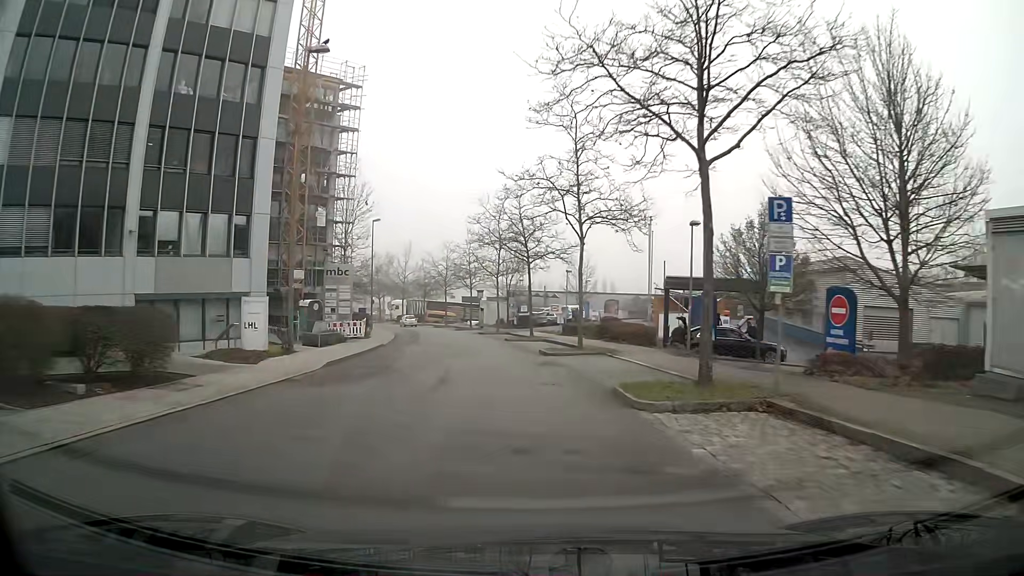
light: Day
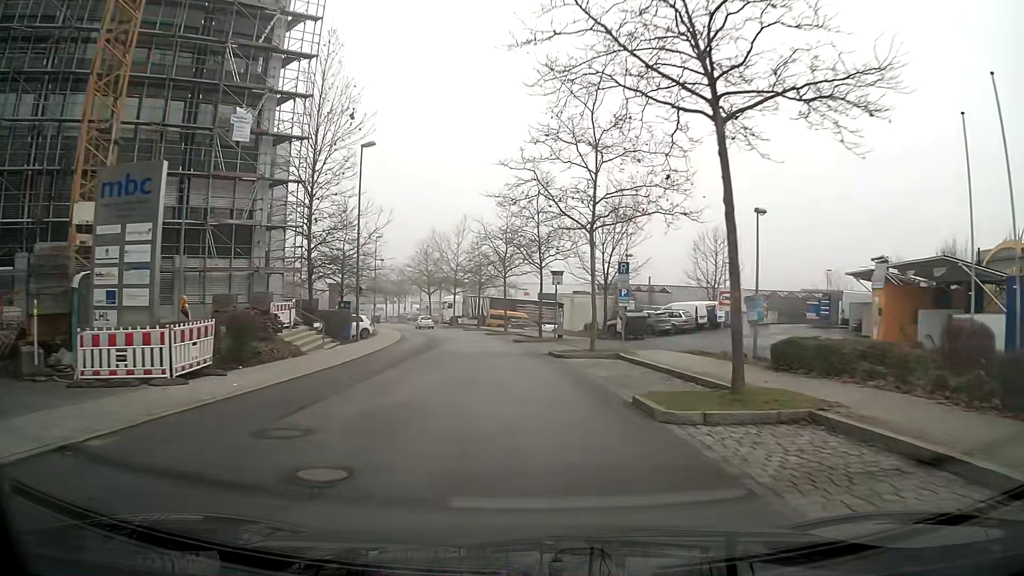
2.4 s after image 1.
(-1.7, +28.8) m; -7°
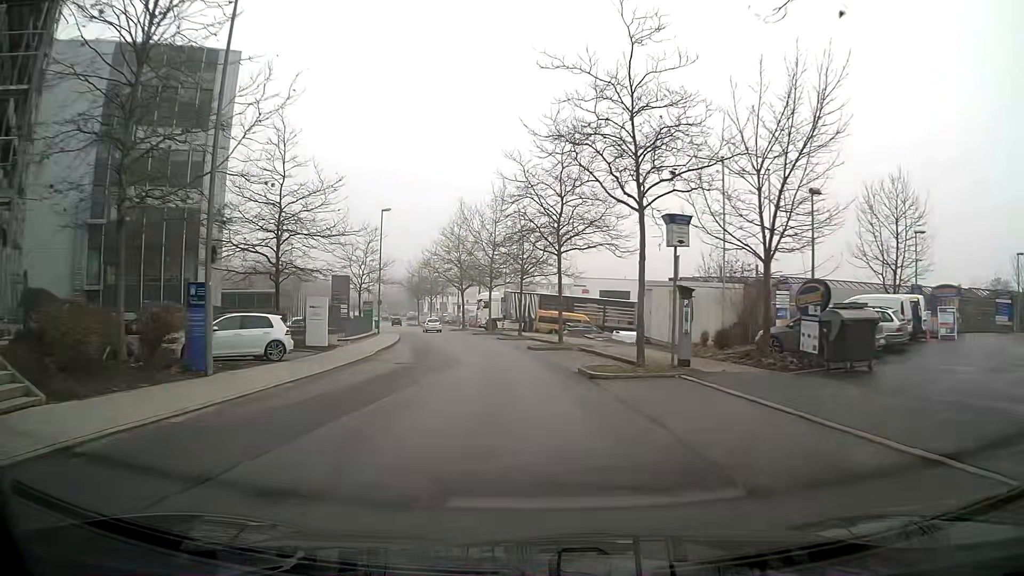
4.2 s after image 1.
(-0.8, +20.9) m; -5°
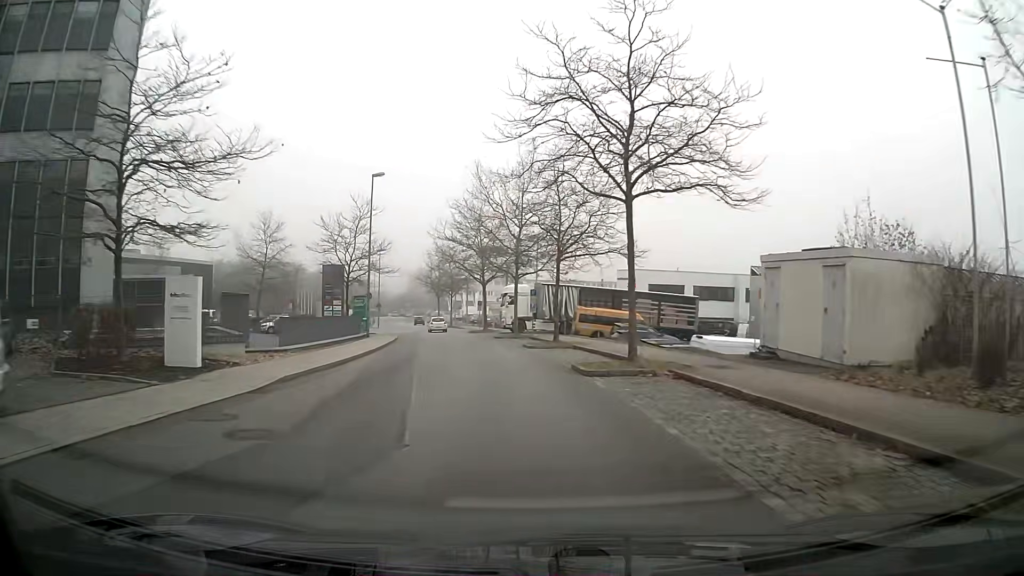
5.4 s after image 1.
(-0.4, +13.8) m; -3°
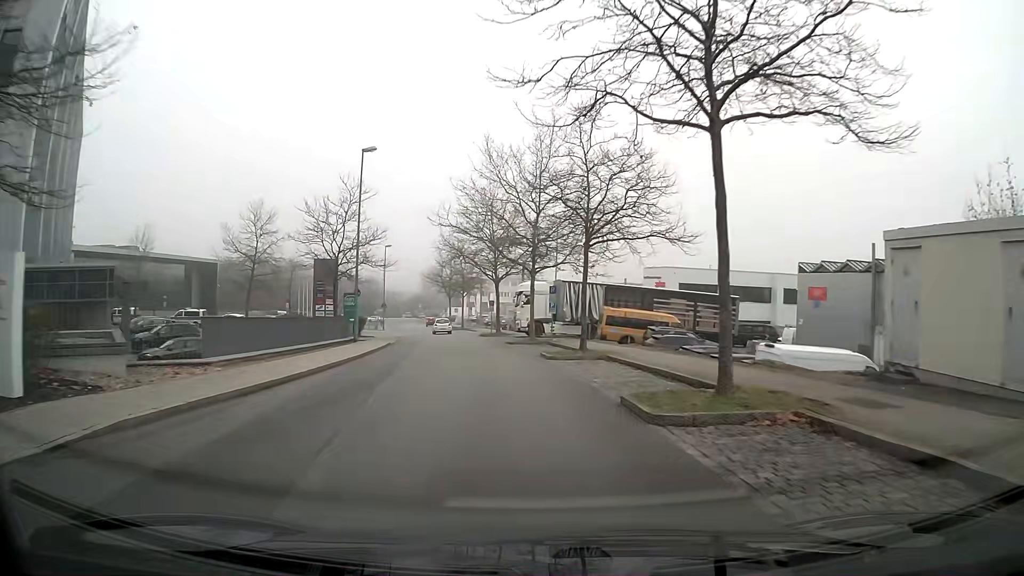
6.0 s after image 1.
(-0.1, +6.9) m; -1°
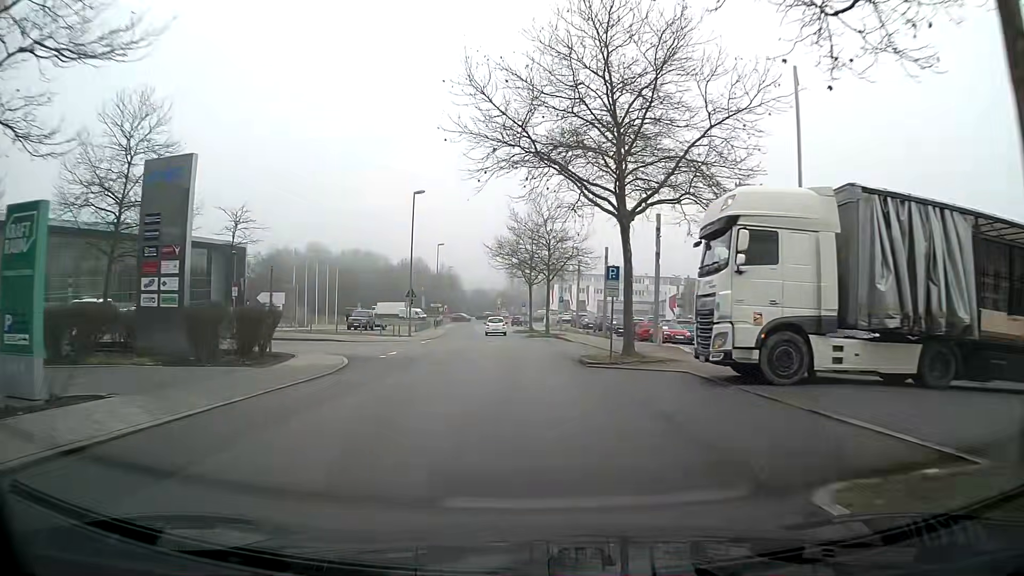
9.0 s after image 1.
(-2.6, +34.3) m; -8°
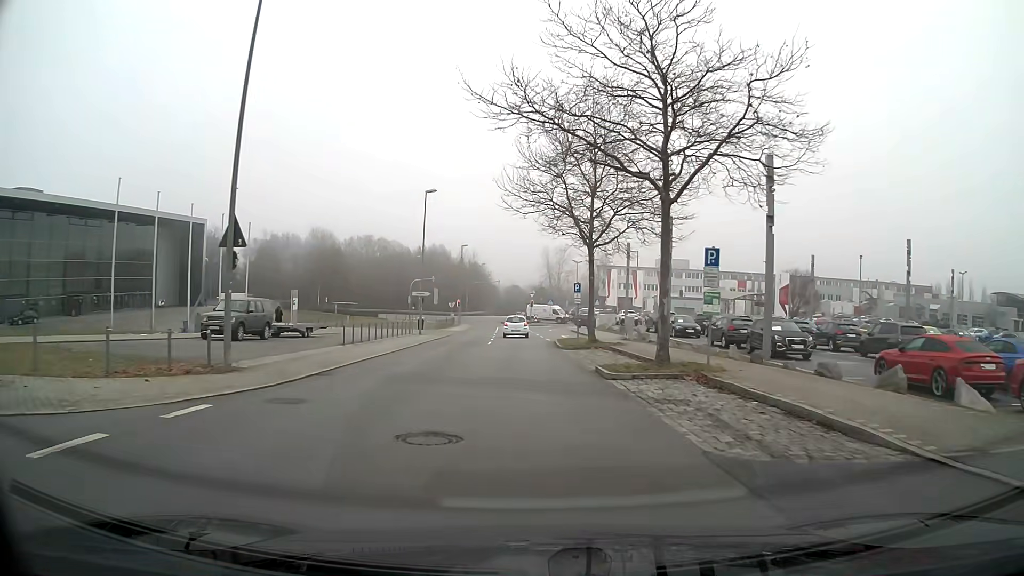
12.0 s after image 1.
(-0.9, +33.2) m; -3°
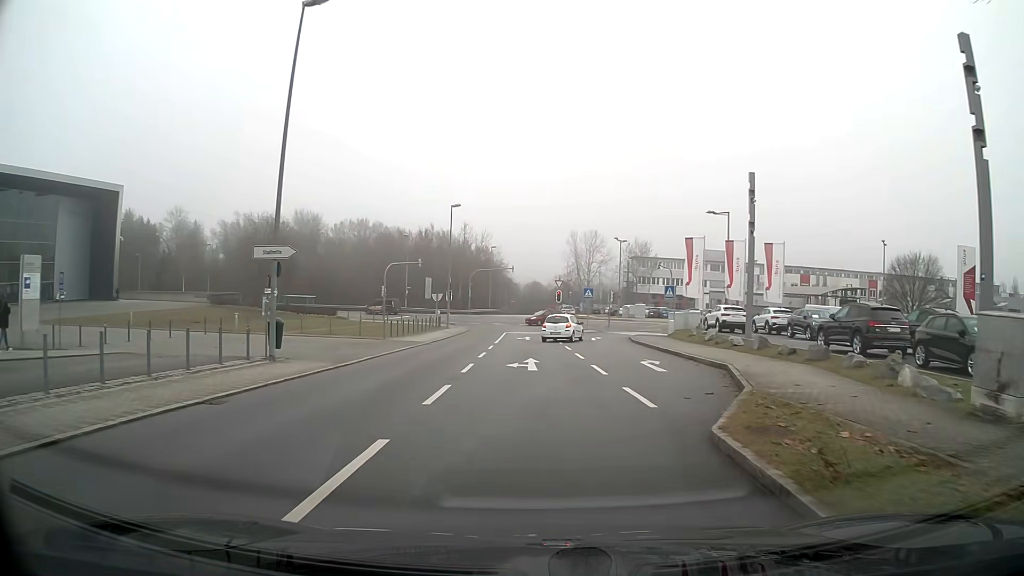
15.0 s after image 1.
(-0.5, +29.8) m; -2°
